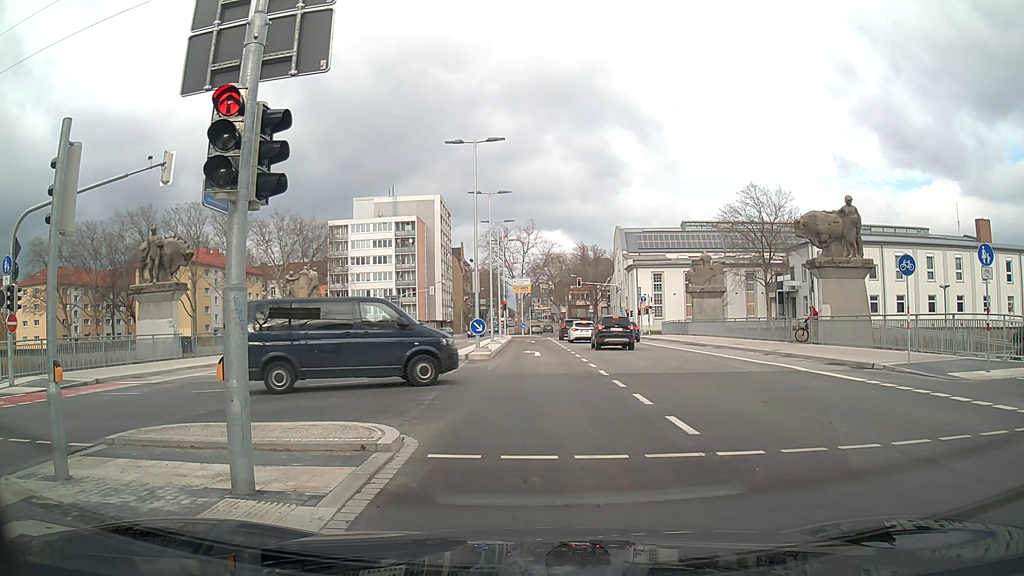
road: secondary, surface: asphalt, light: Day
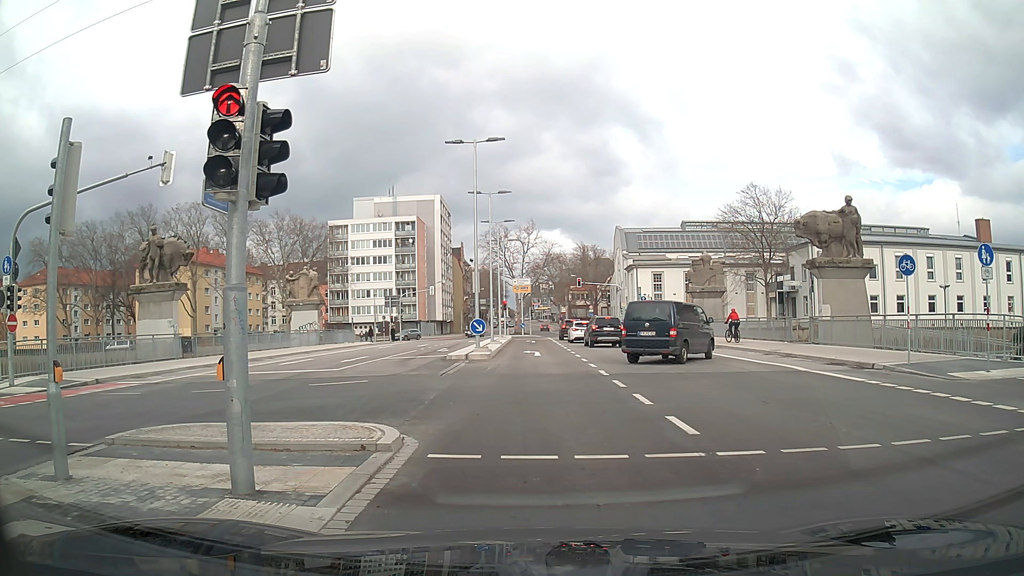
(0.0, 0.0) m; 0°
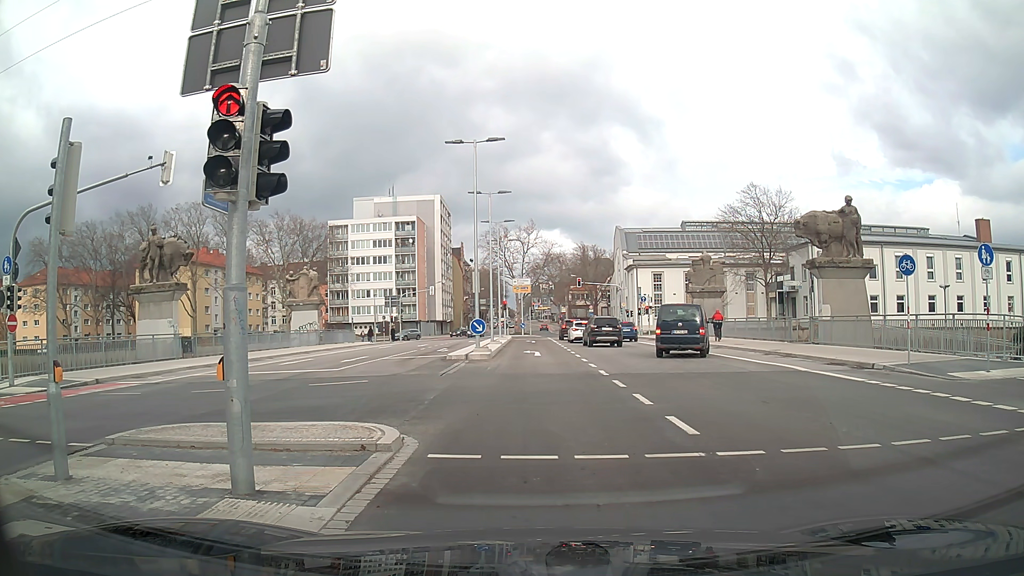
(0.0, 0.0) m; 0°
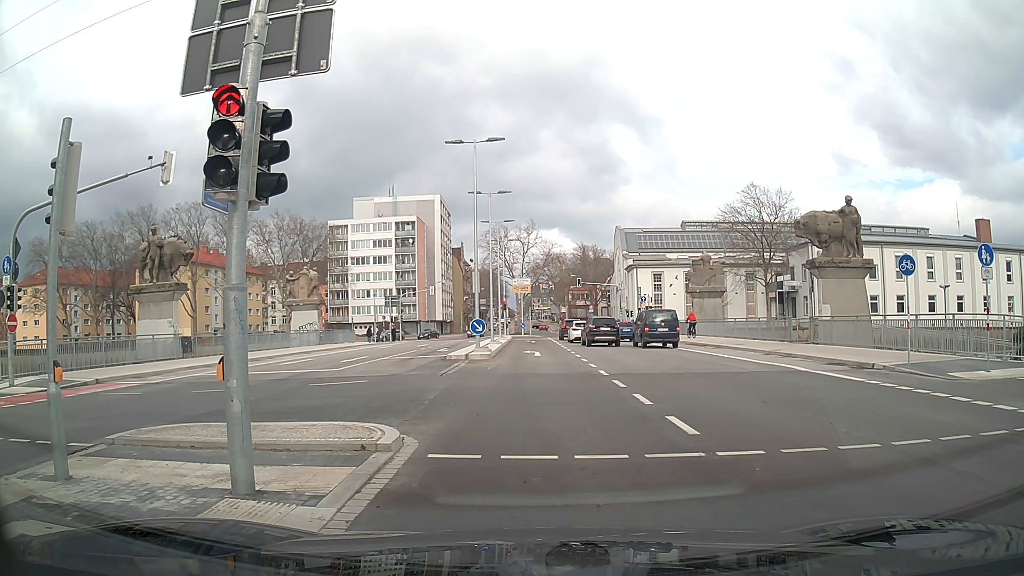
(0.0, 0.0) m; 0°
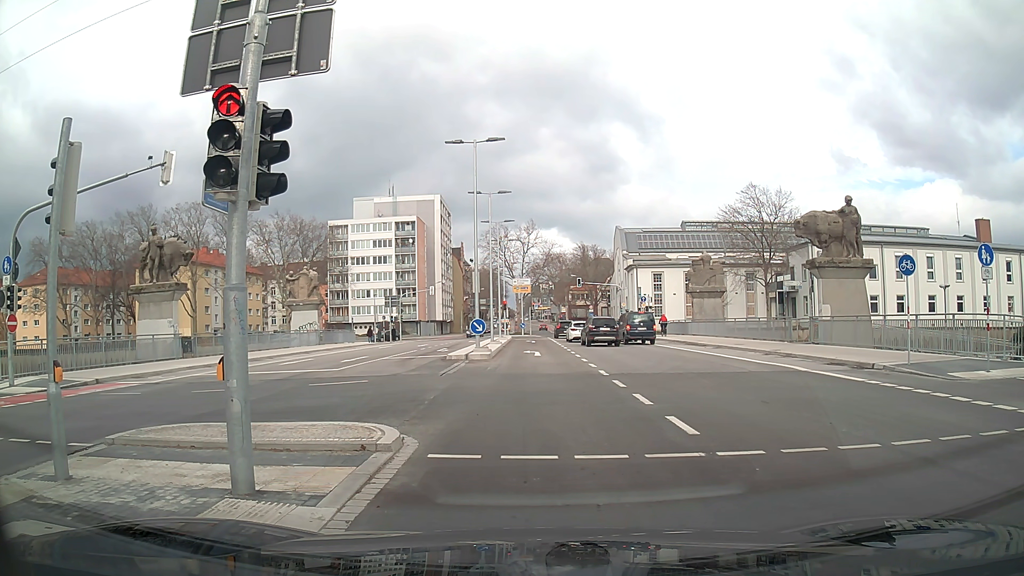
(0.0, 0.0) m; 0°
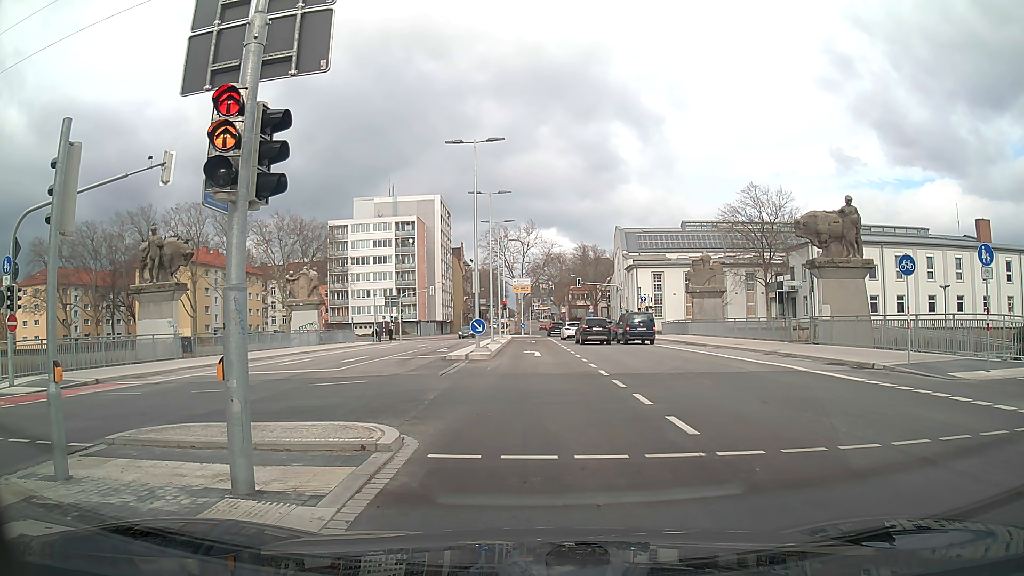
(0.0, 0.0) m; 0°
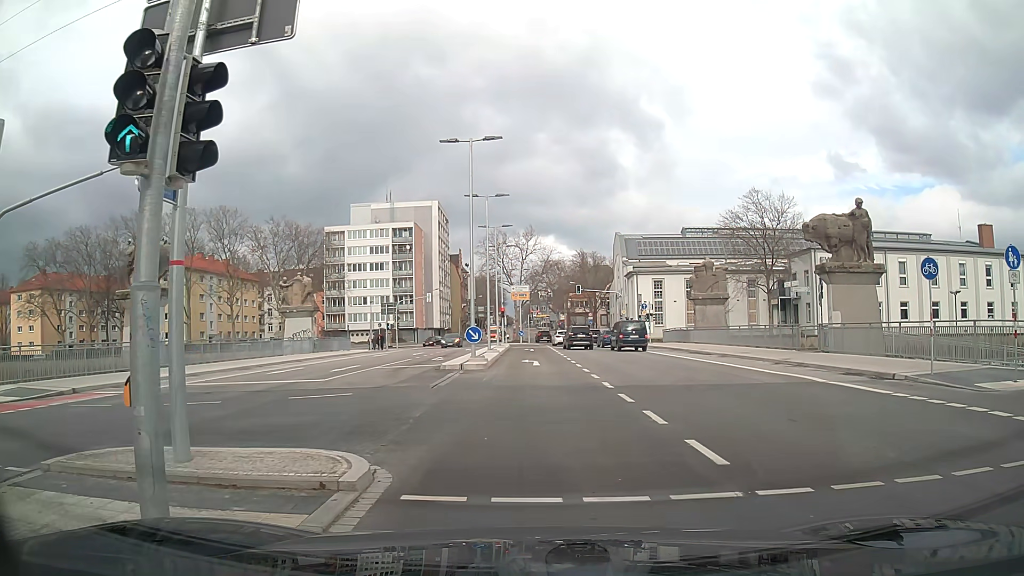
(0.0, +1.5) m; -2°
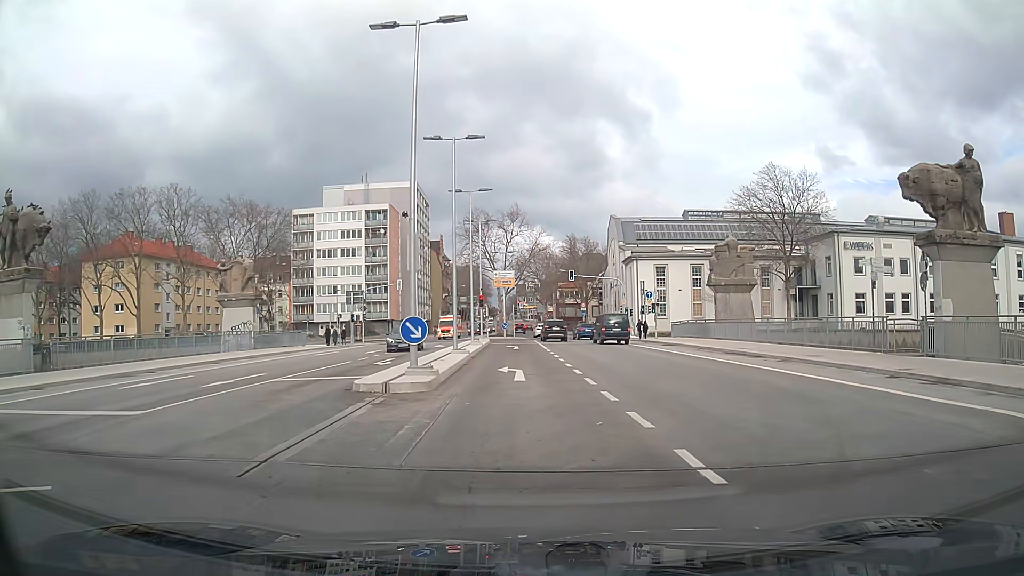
(+0.4, +10.6) m; +2°
(0, +10) (0, +20) (-1, +30) (-1, +40) (-2, +50) (-7, +58) (-17, +61) (-27, +62) (-37, +62) (-47, +62) m
